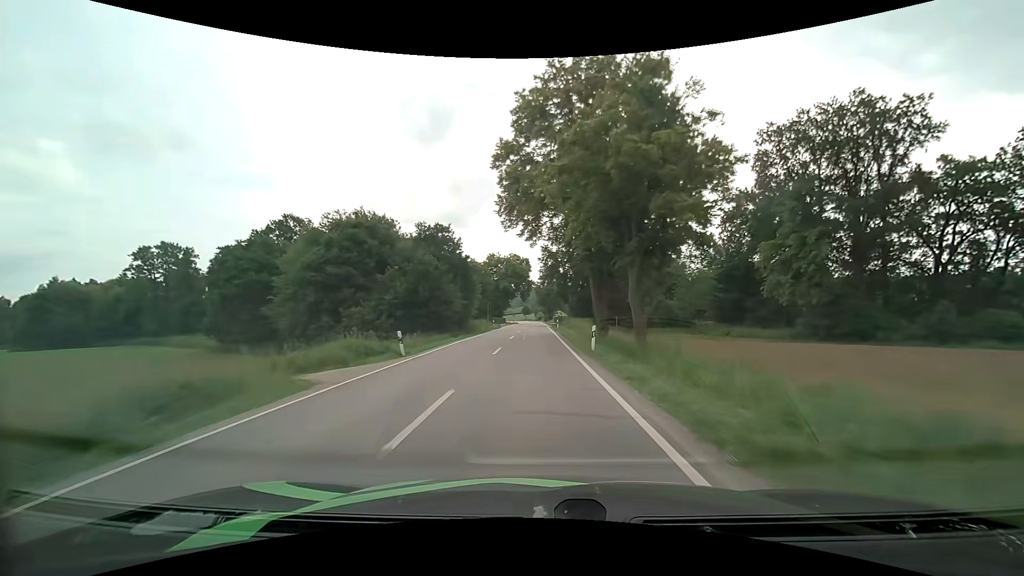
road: secondary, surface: asphalt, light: Day
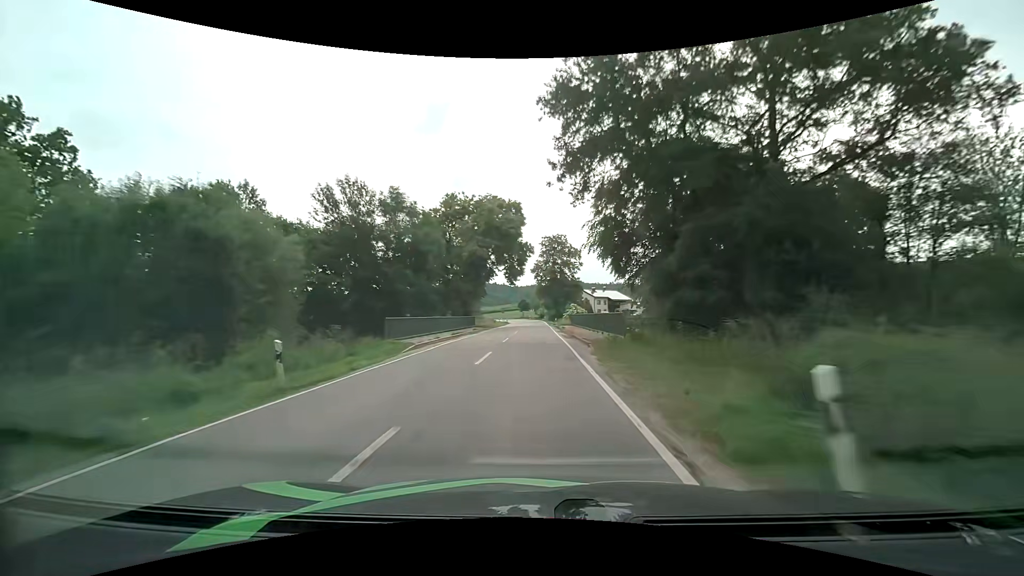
(0.0, +50.4) m; 0°
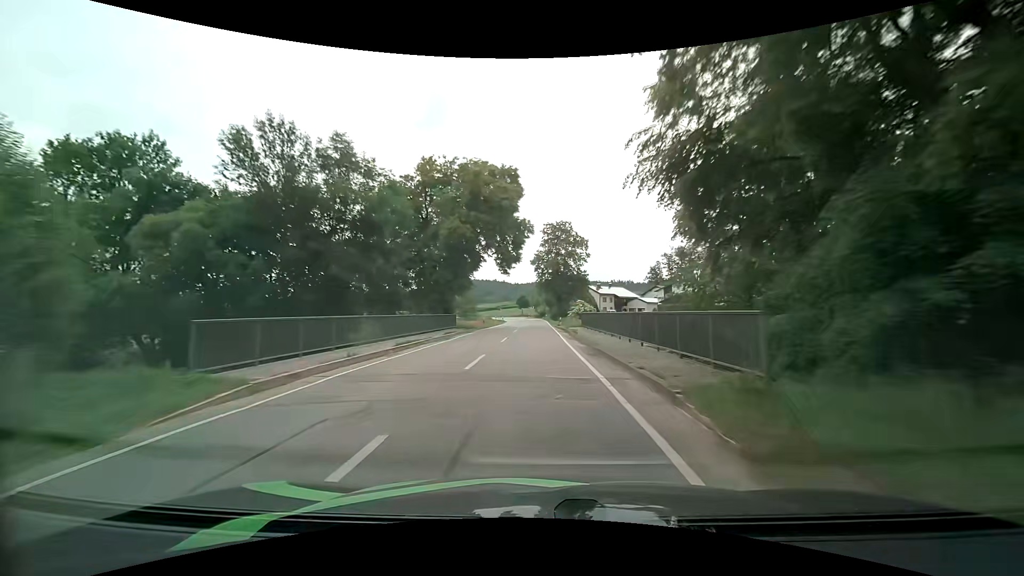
(0.0, +12.0) m; 0°
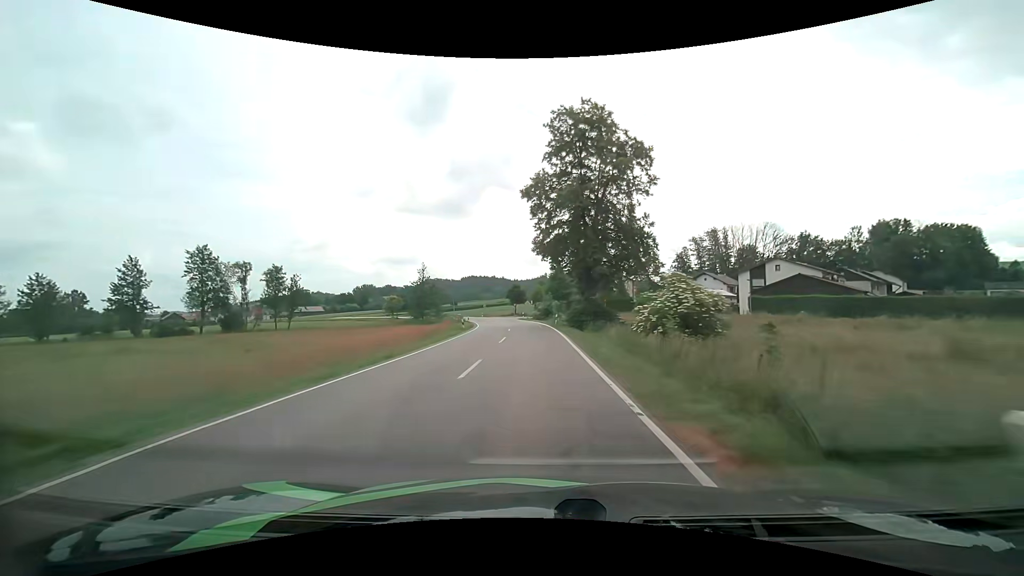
(+0.1, +47.0) m; +1°
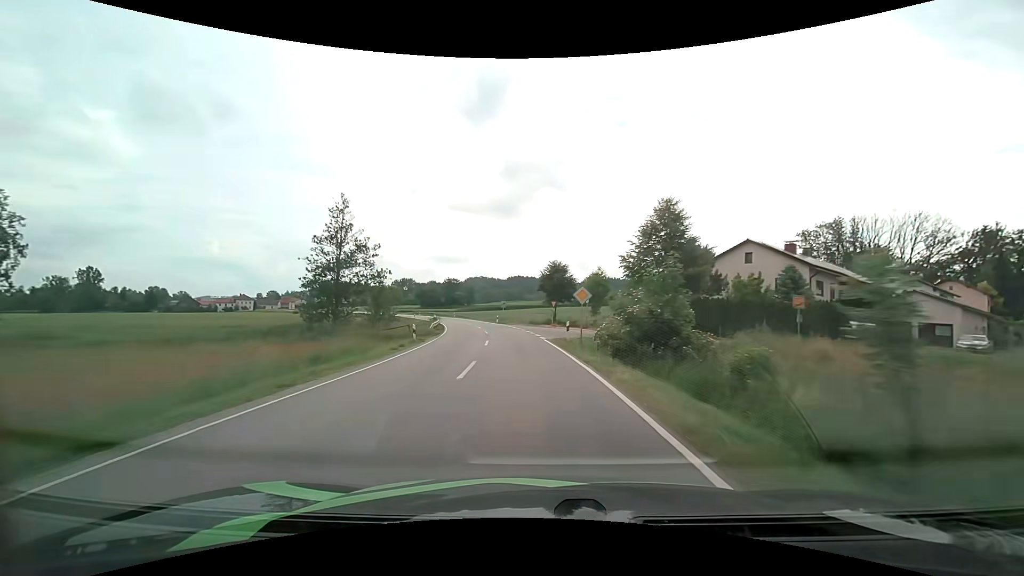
(-1.5, +45.4) m; -6°
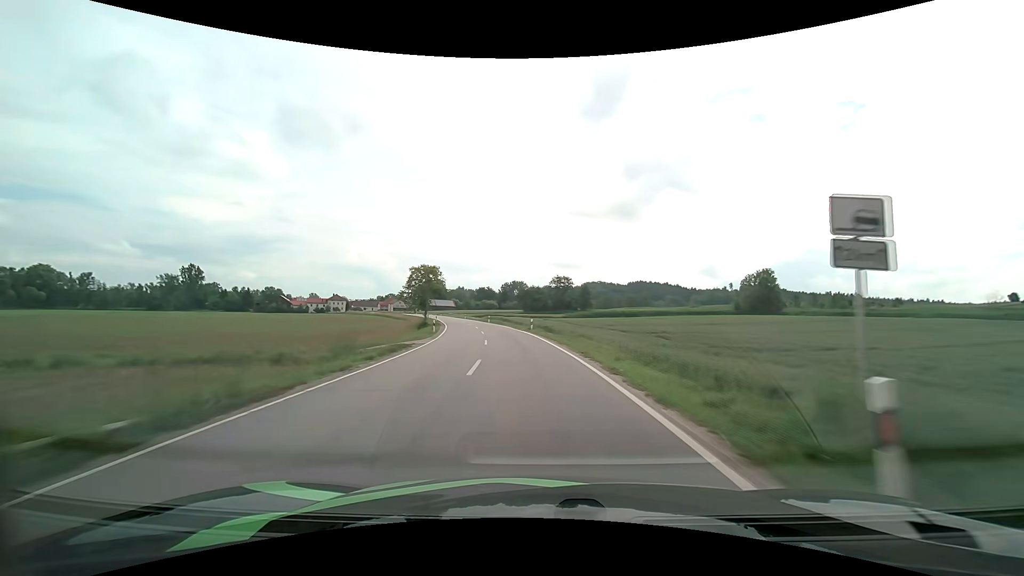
(-6.3, +56.3) m; -14°
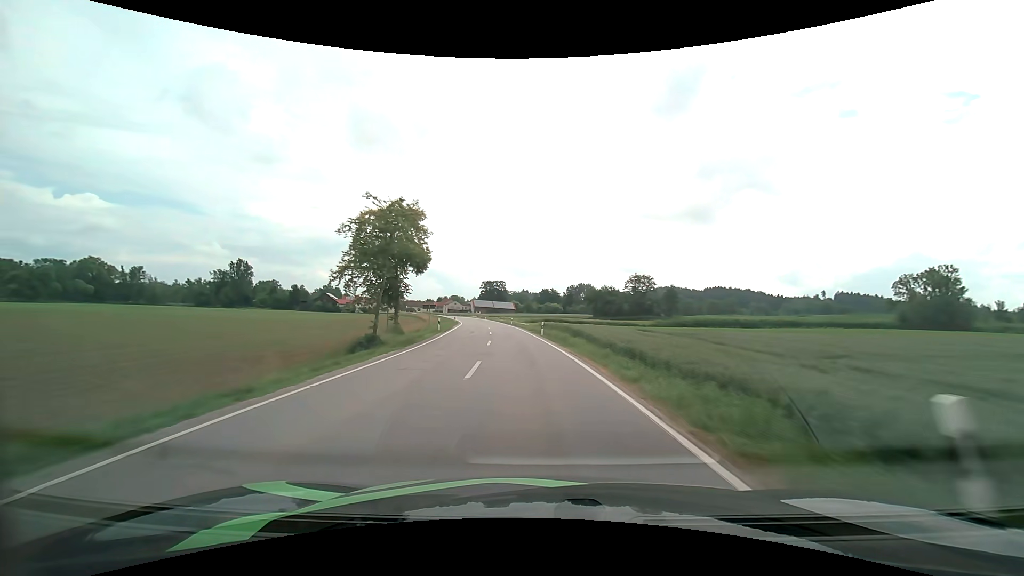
(-2.3, +34.9) m; -7°
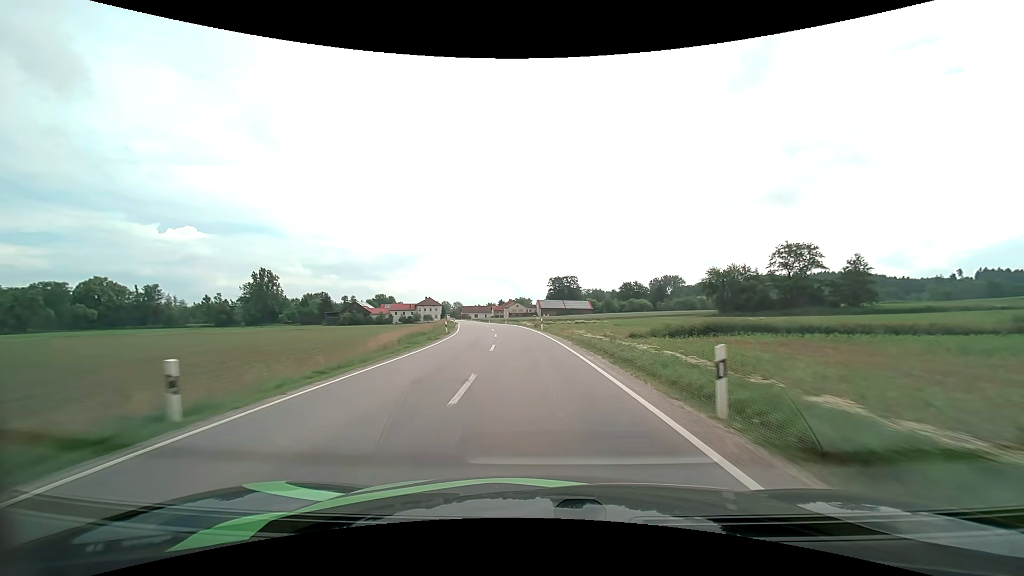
(-4.8, +59.8) m; -8°
(0, +10) (0, +20) (-1, +30) (-2, +40) (-3, +50) (-5, +60) (-6, +70) (-8, +80) (-9, +89) (-11, +99) m
